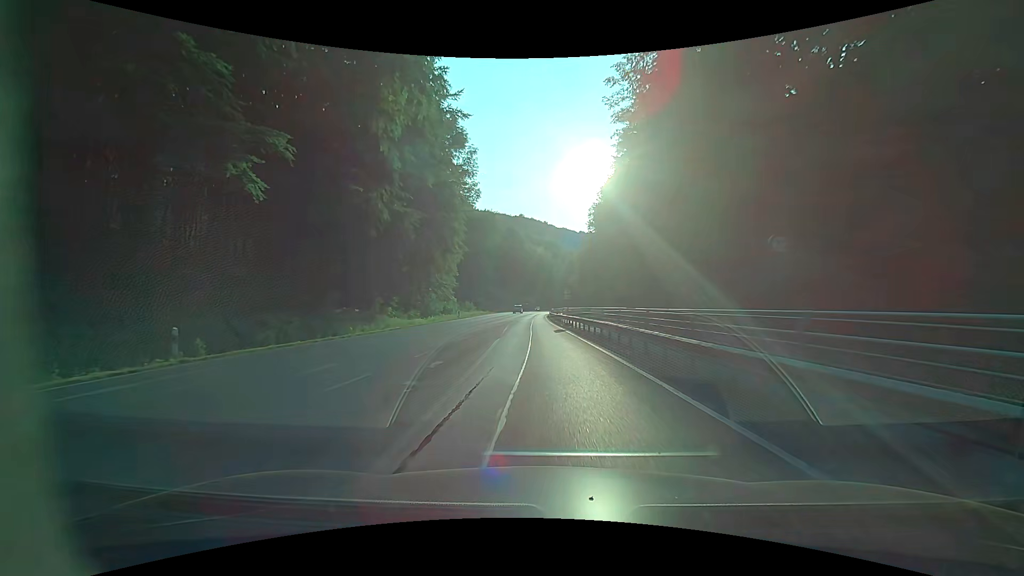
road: primary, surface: asphalt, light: Day
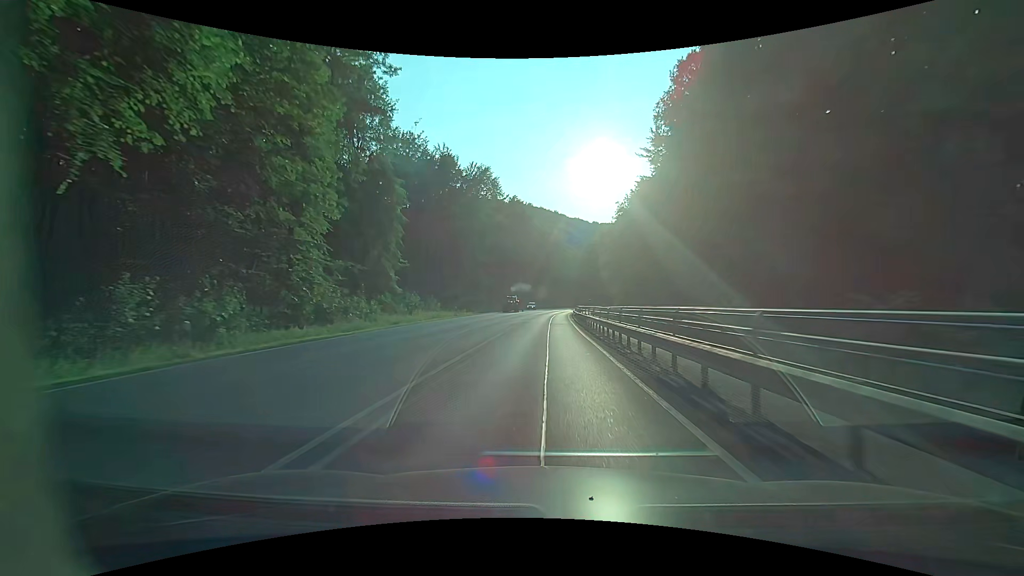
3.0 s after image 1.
(-1.0, +51.9) m; -1°
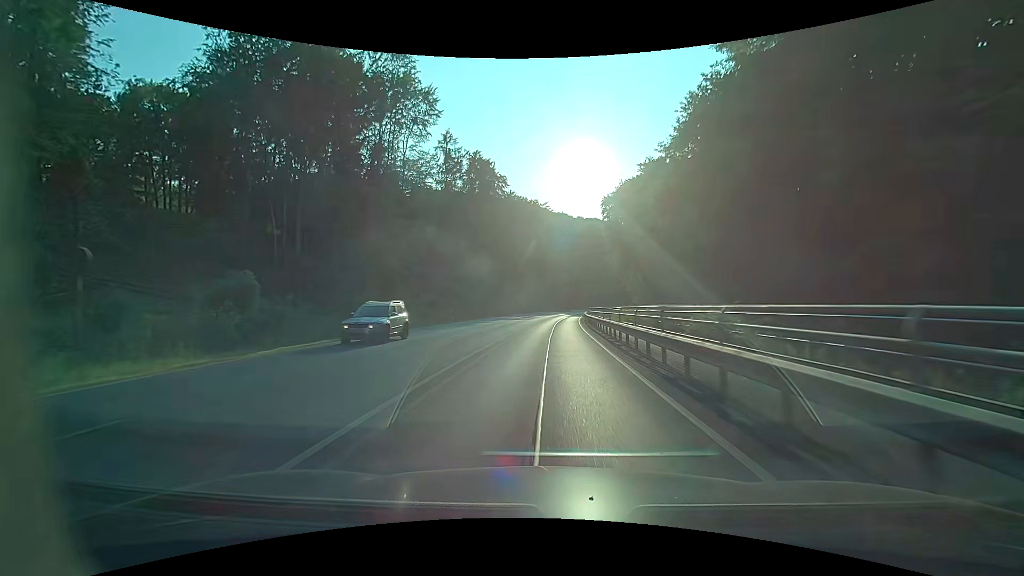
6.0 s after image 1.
(+1.1, +55.1) m; +2°
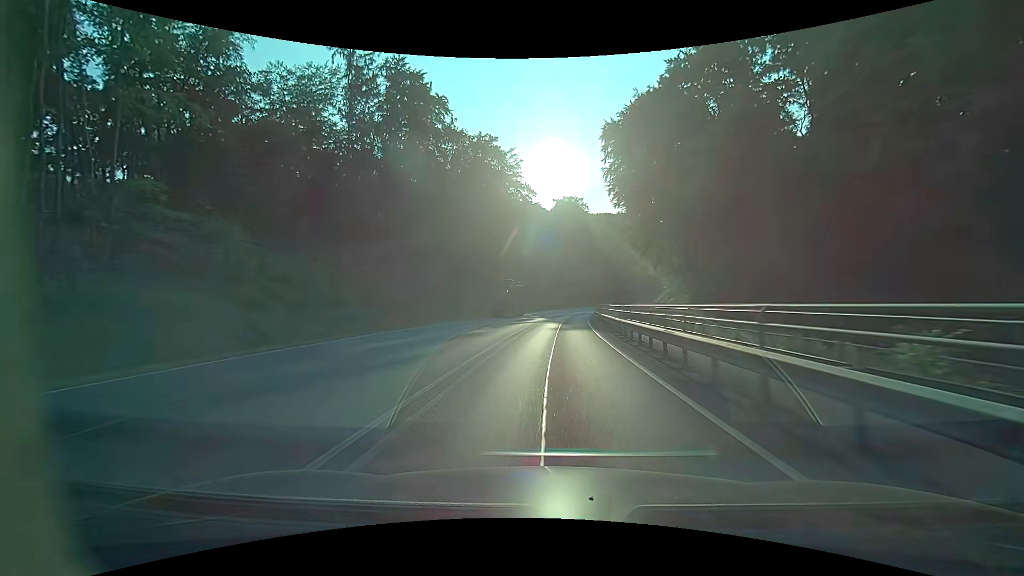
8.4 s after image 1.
(+1.2, +45.0) m; +3°
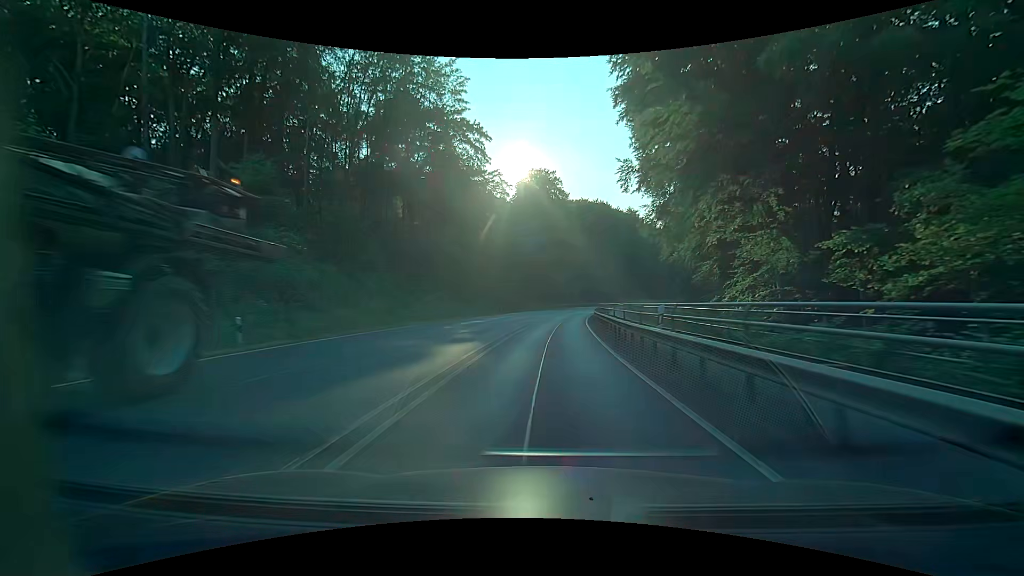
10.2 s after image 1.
(+1.0, +32.1) m; +4°
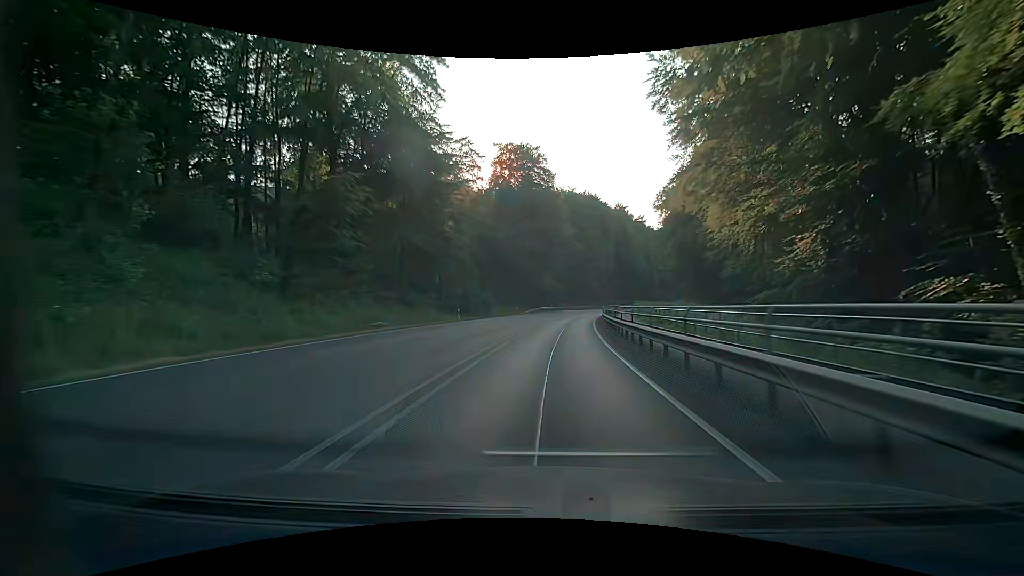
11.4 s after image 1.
(+0.4, +20.7) m; +2°
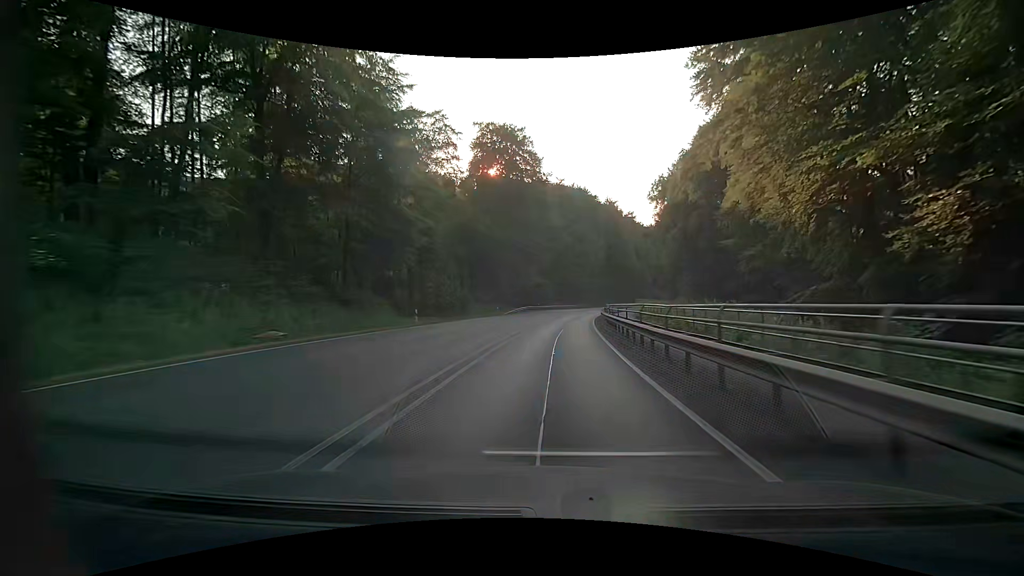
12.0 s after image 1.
(+0.2, +10.3) m; +2°
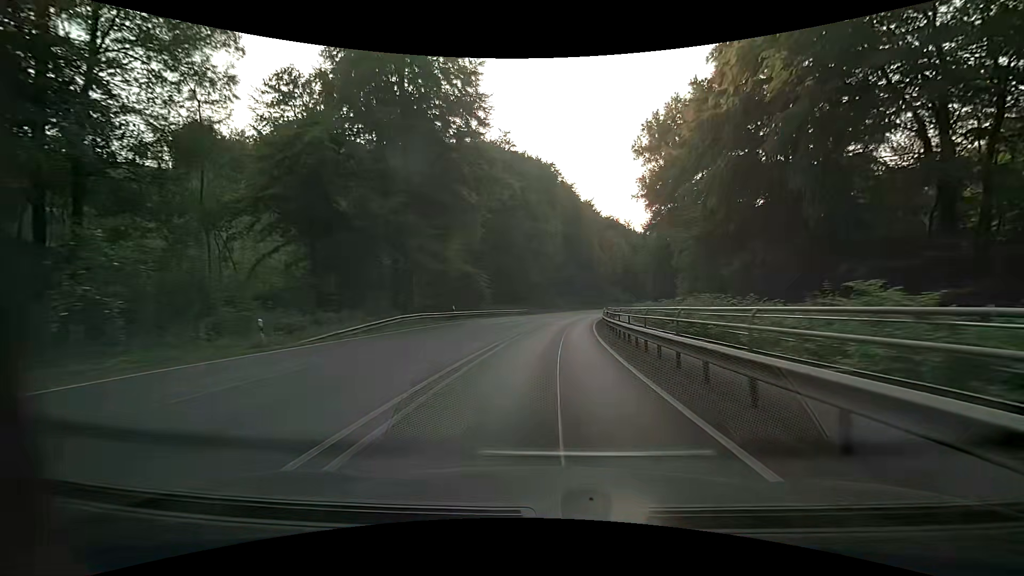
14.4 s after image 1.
(+2.0, +41.8) m; +6°
(0, +10) (0, +20) (+1, +30) (+2, +40) (+3, +50) (+4, +60) (+6, +70) (+8, +79) (+10, +89) (+12, +99) m
